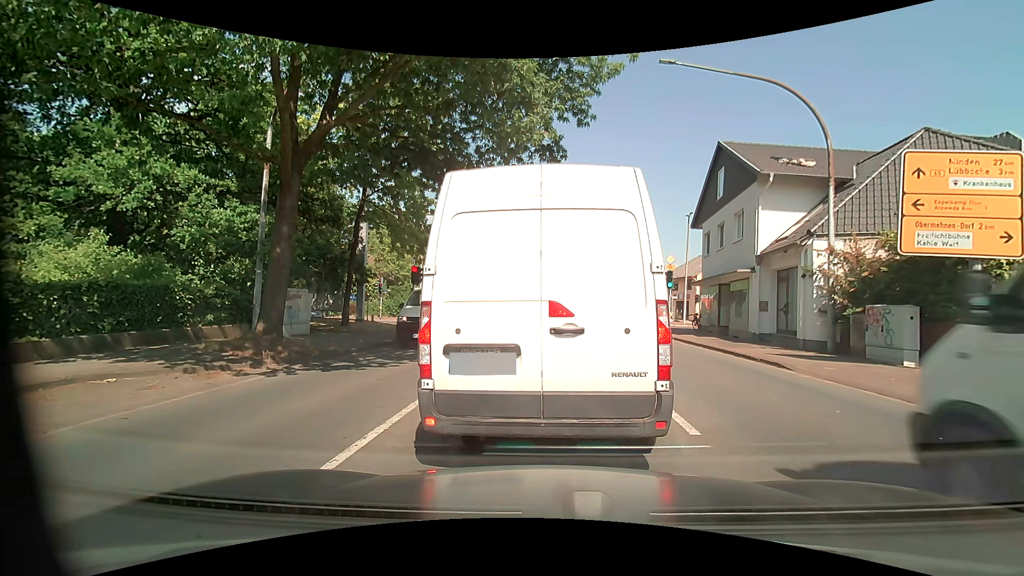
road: primary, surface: asphalt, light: Day
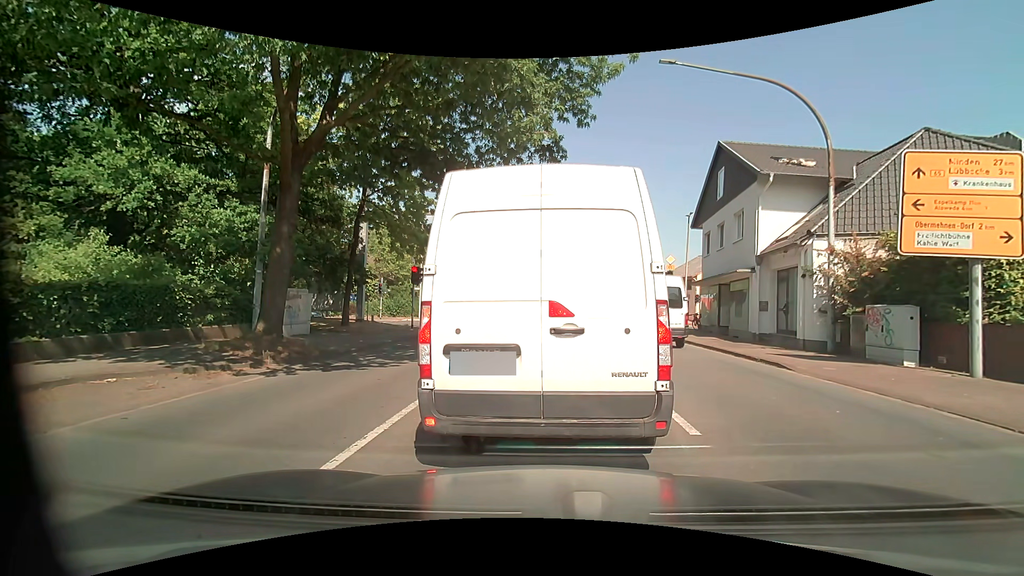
(0.0, 0.0) m; 0°
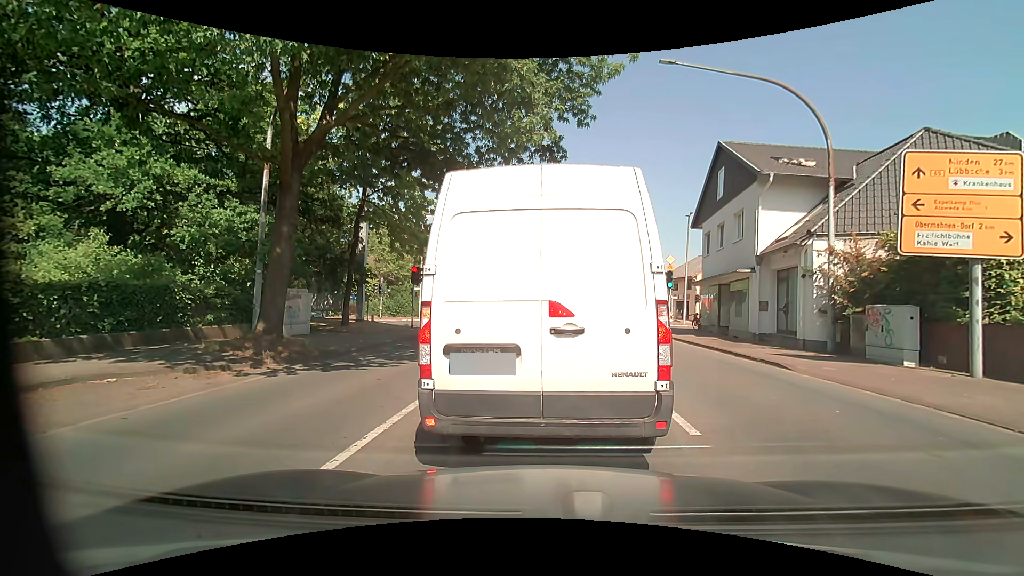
(0.0, 0.0) m; 0°
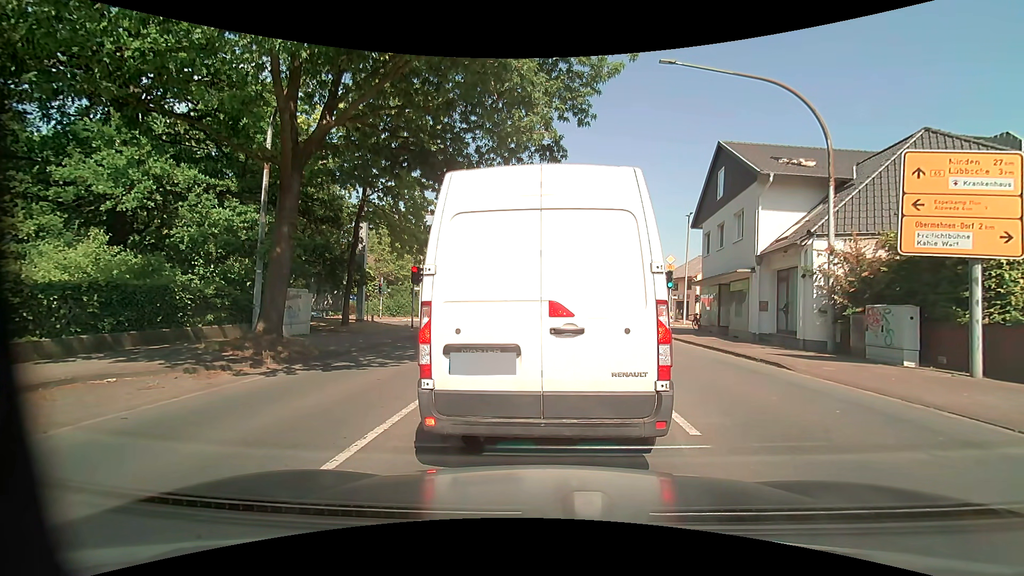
(0.0, 0.0) m; 0°
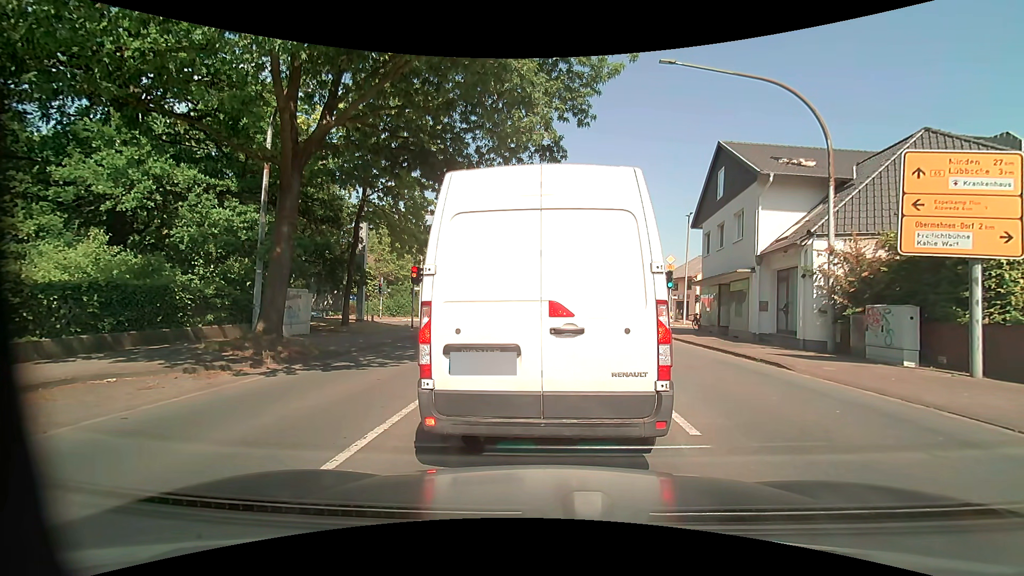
(0.0, 0.0) m; 0°
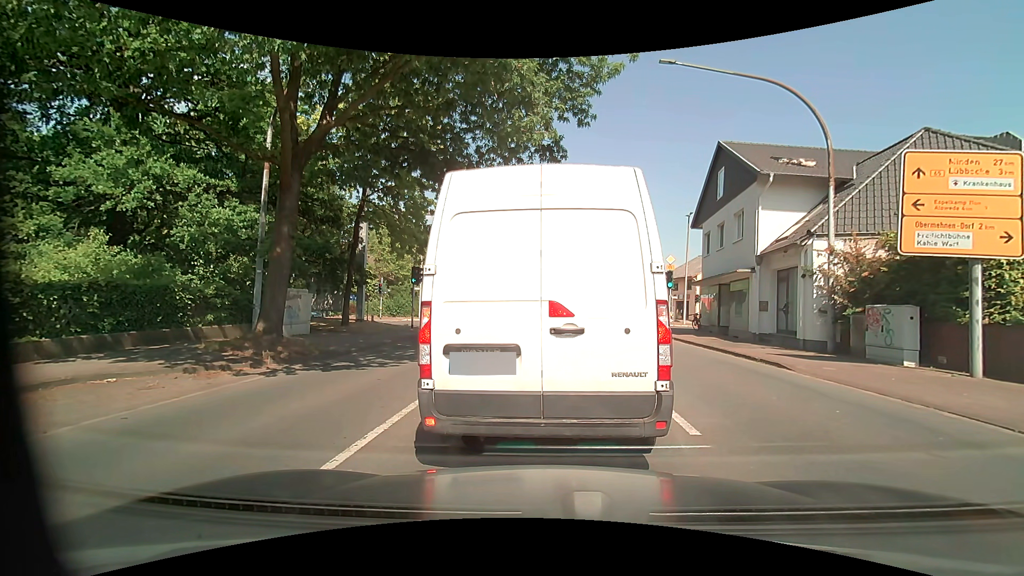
(0.0, 0.0) m; 0°
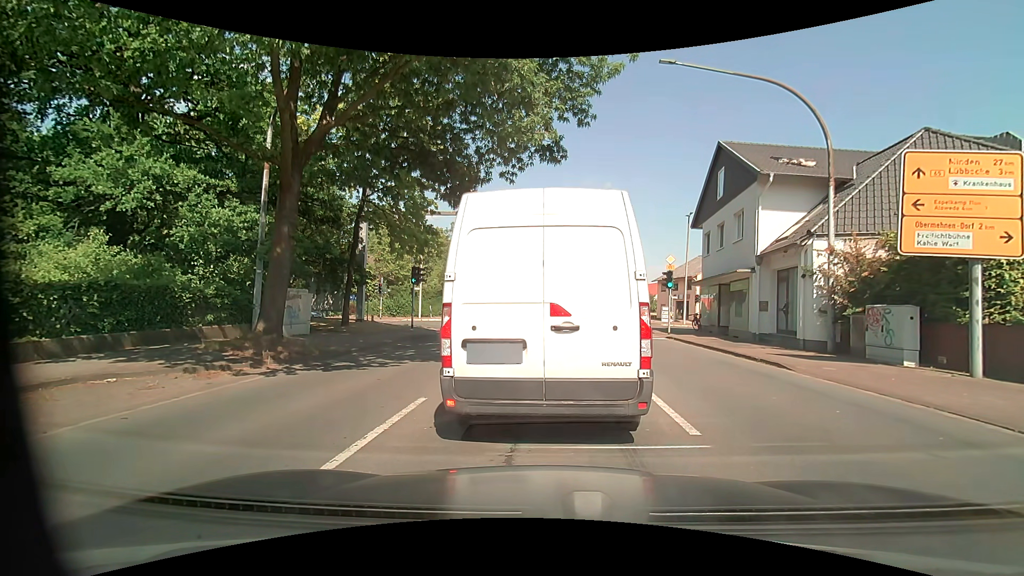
(0.0, 0.0) m; 0°
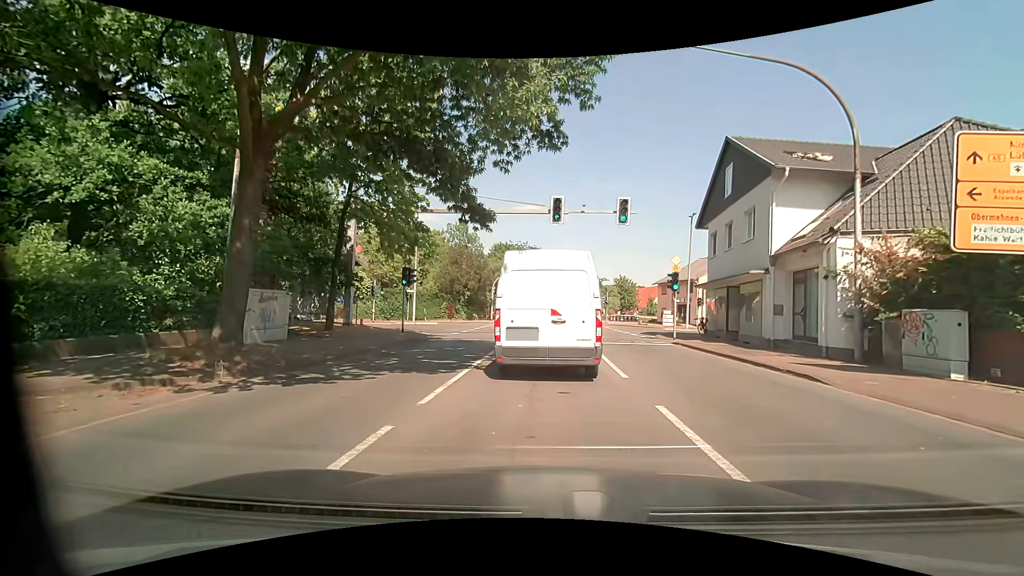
(0.0, +1.7) m; -1°
(0, +10) (0, +20) (0, +30) (-1, +40) (-6, +48) (-16, +49) (-26, +48) (-36, +46) (-46, +45) (-56, +45) m
